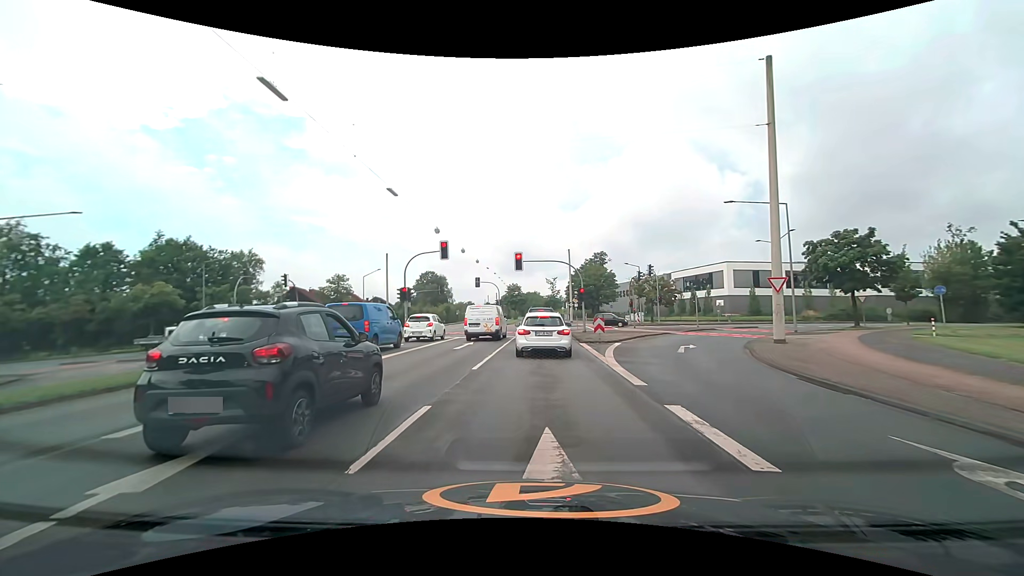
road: secondary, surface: asphalt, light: Day
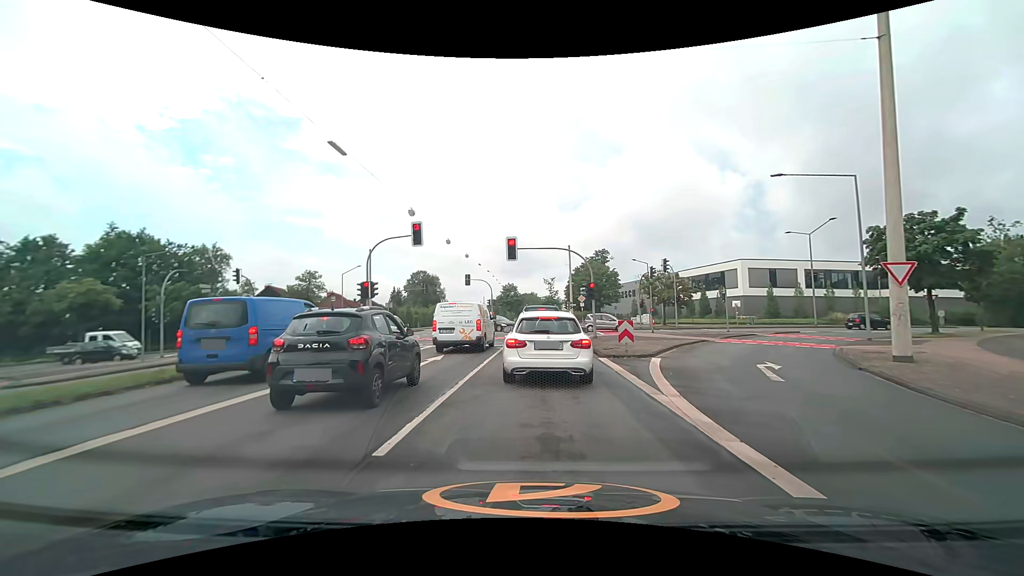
(0.0, +7.6) m; 0°
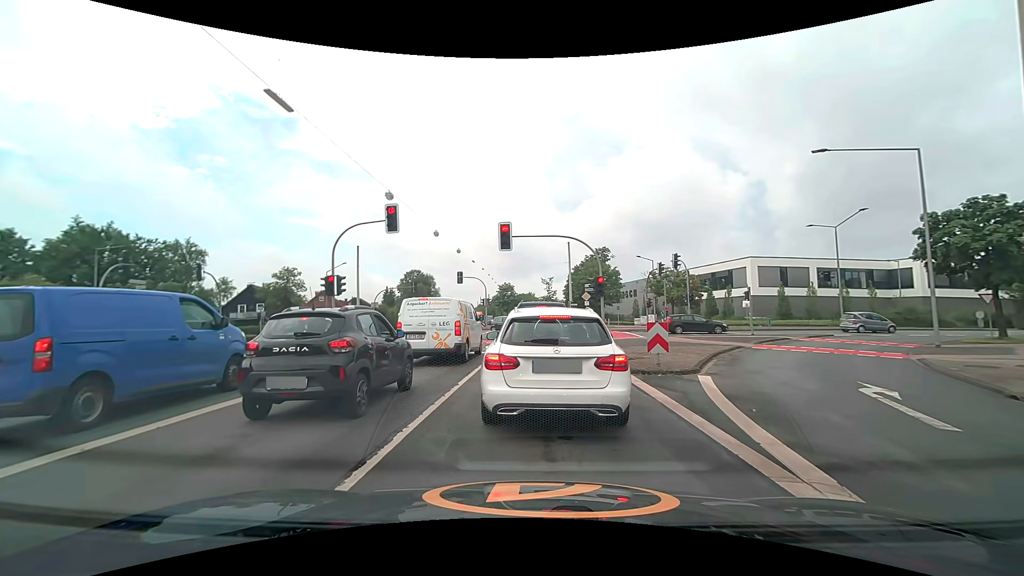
(+0.1, +4.4) m; +2°
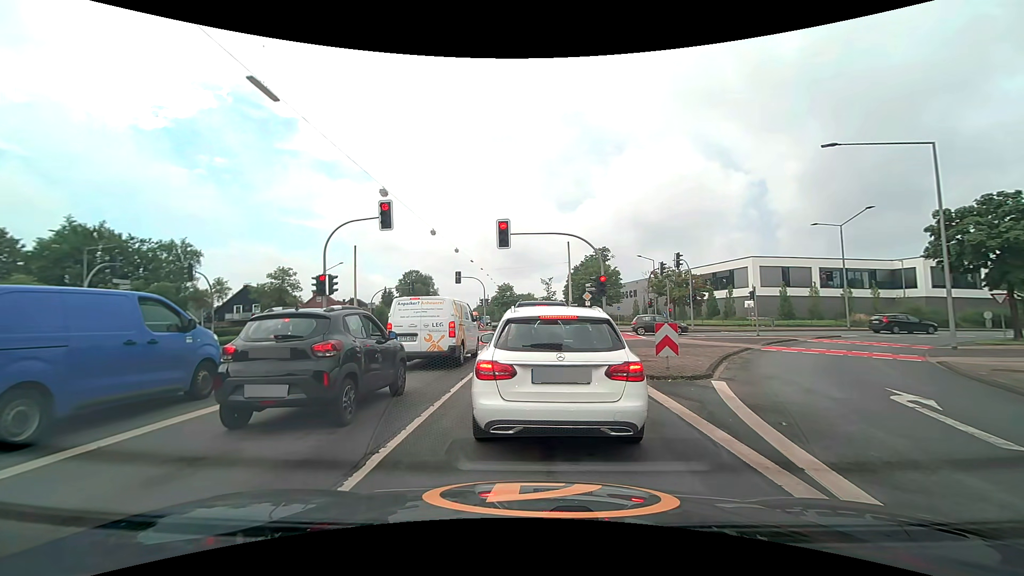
(0.0, +0.9) m; 0°
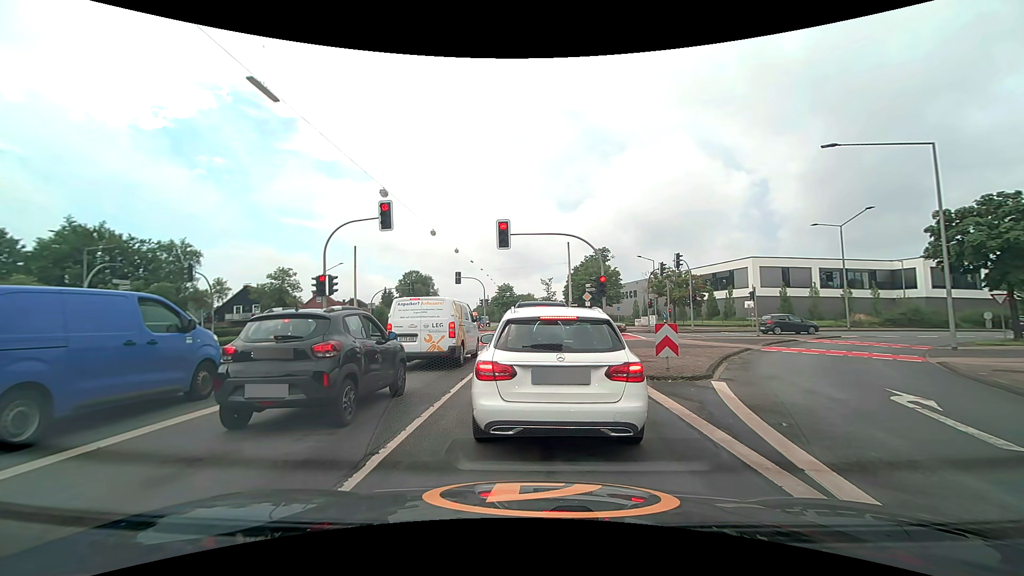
(0.0, +0.1) m; 0°
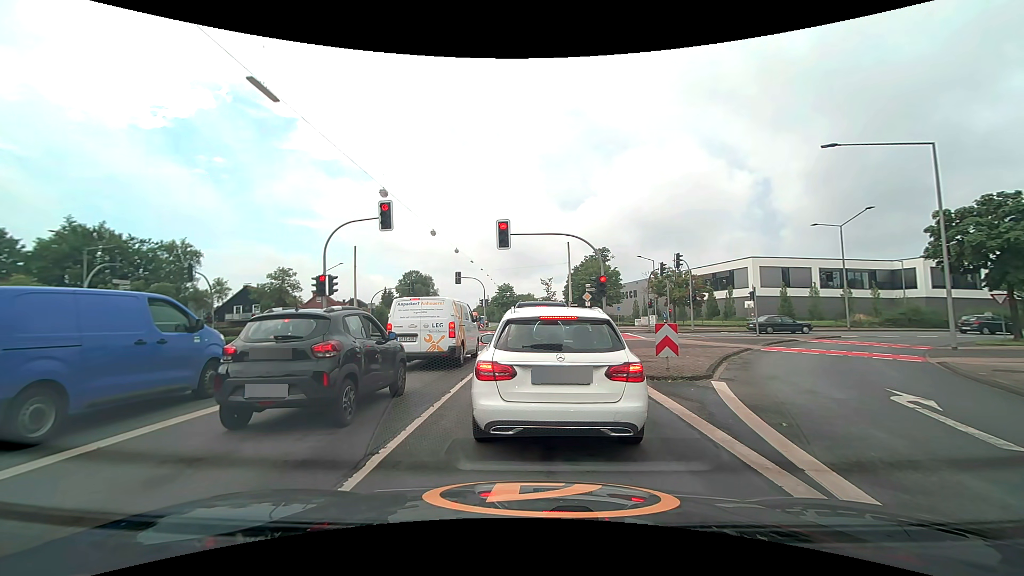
(0.0, 0.0) m; 0°
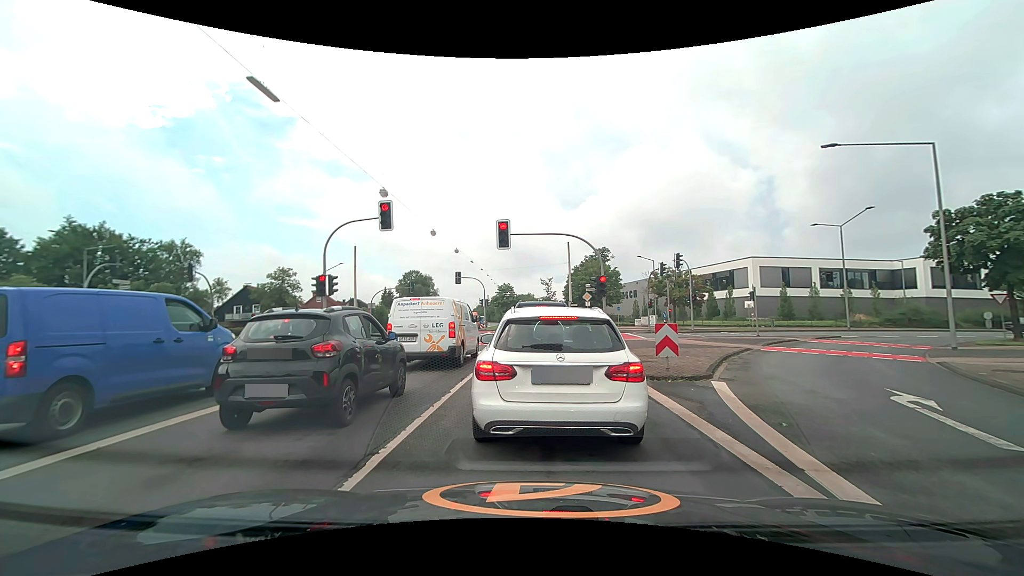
(0.0, 0.0) m; 0°
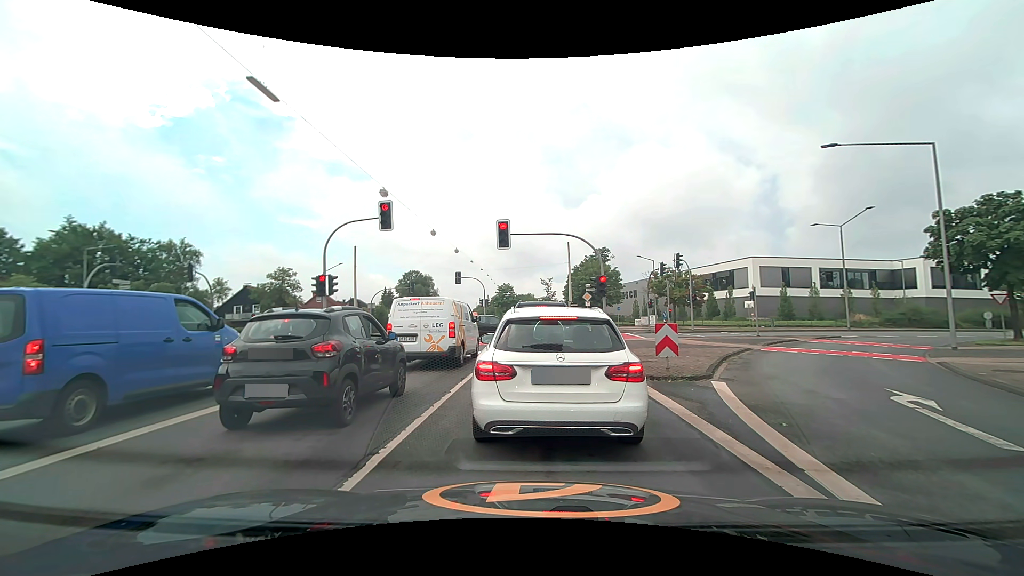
(0.0, 0.0) m; 0°
(0, +10) (0, +20) (0, +30) (0, +40) (0, +50) (0, +60) (0, +70) (0, +80) (0, +90) (-1, +100) m
